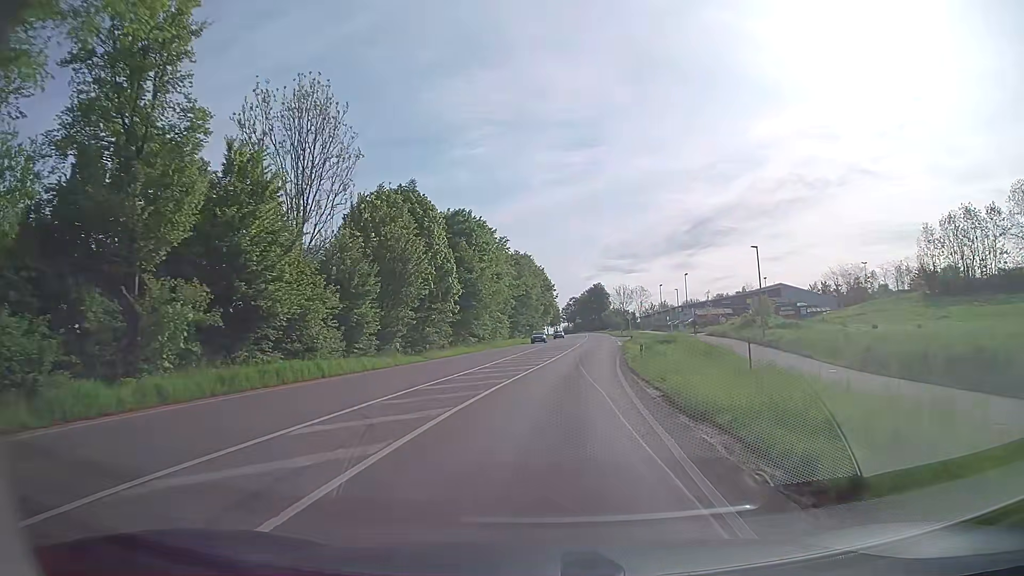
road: secondary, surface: asphalt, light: Day
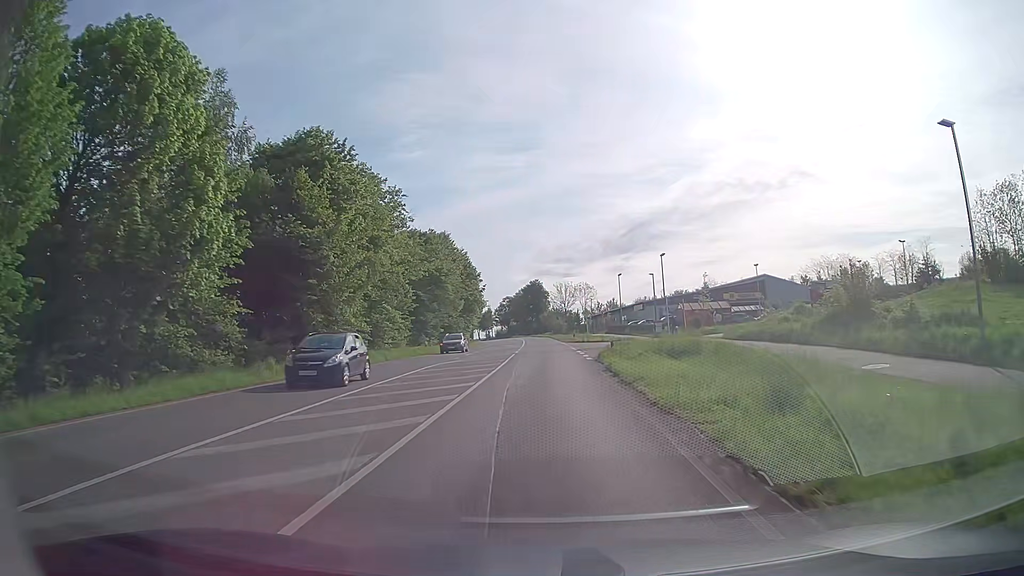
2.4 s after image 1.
(+1.5, +27.8) m; +6°
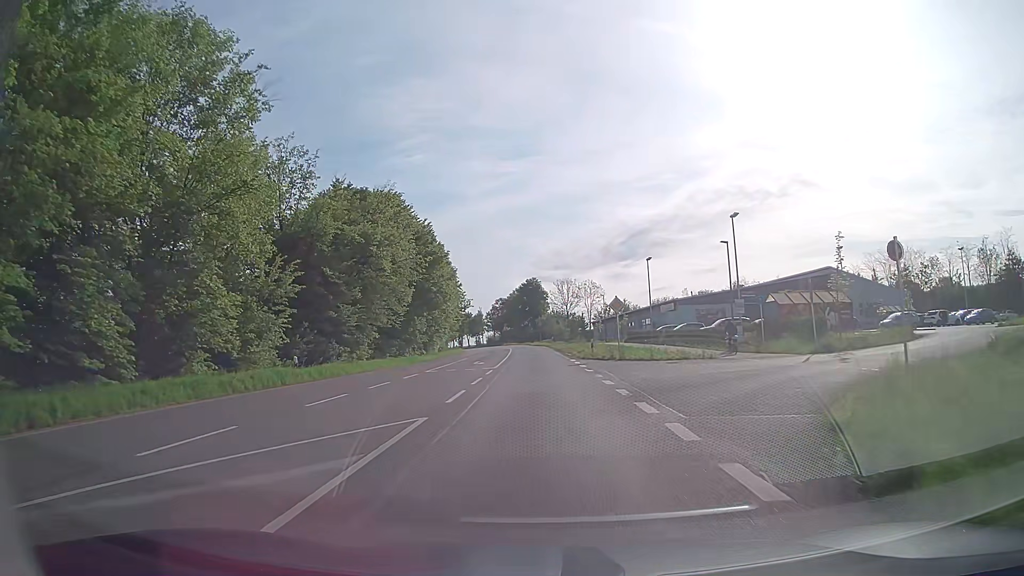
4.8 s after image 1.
(+0.2, +27.7) m; 0°
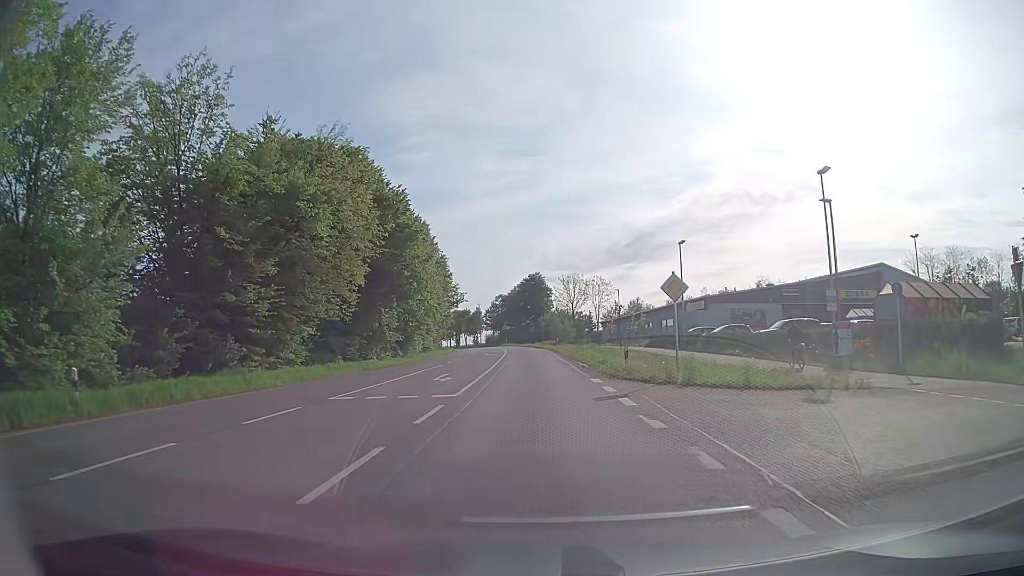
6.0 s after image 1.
(0.0, +13.9) m; 0°
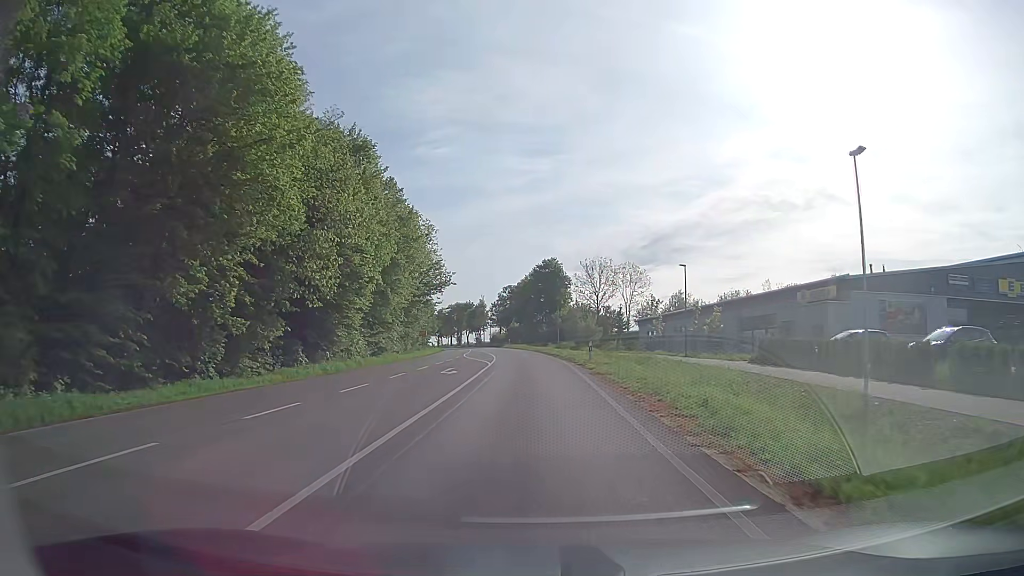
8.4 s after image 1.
(-0.2, +28.4) m; -1°
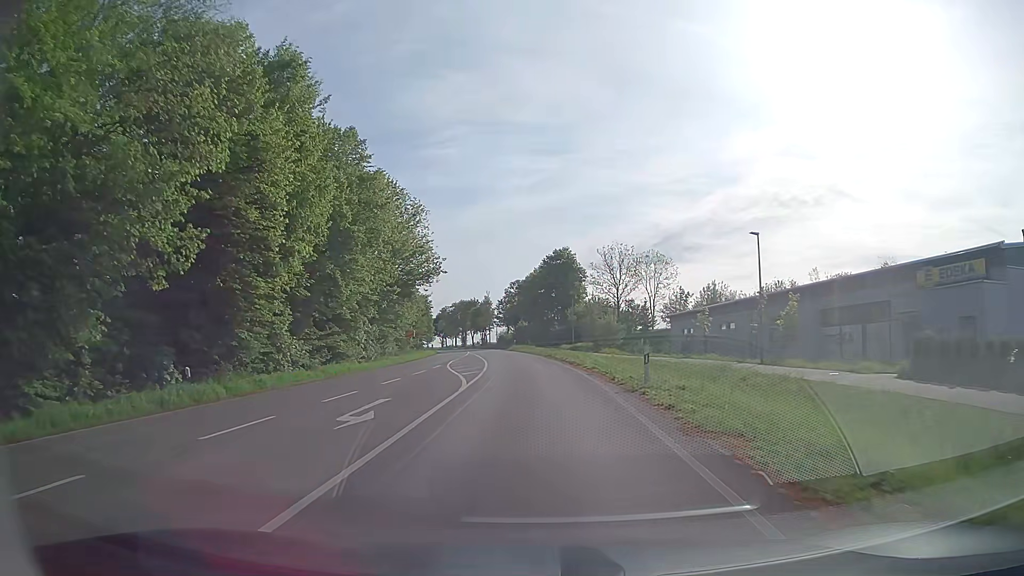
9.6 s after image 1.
(-0.2, +14.0) m; -1°
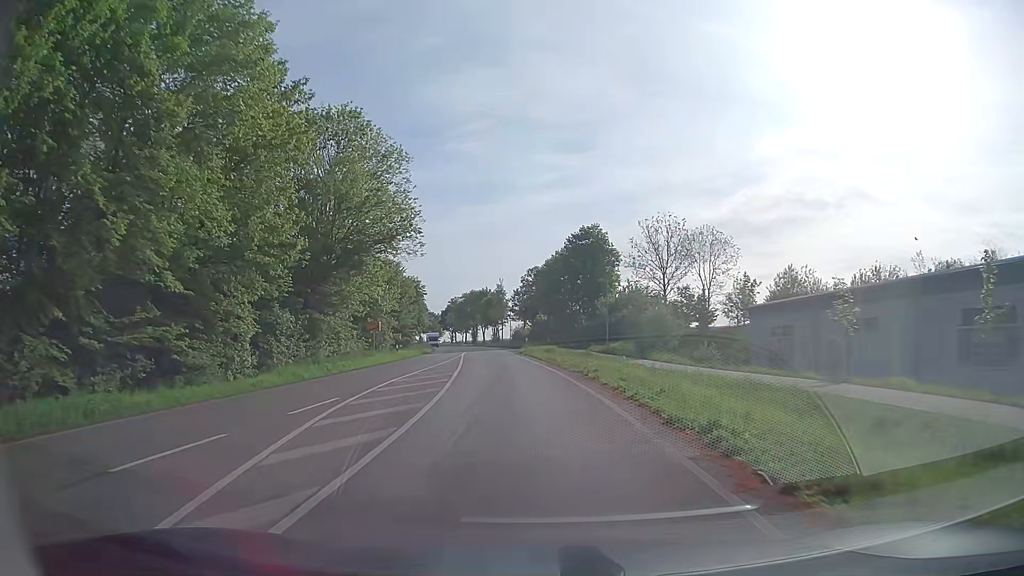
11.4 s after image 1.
(-0.2, +20.9) m; -2°
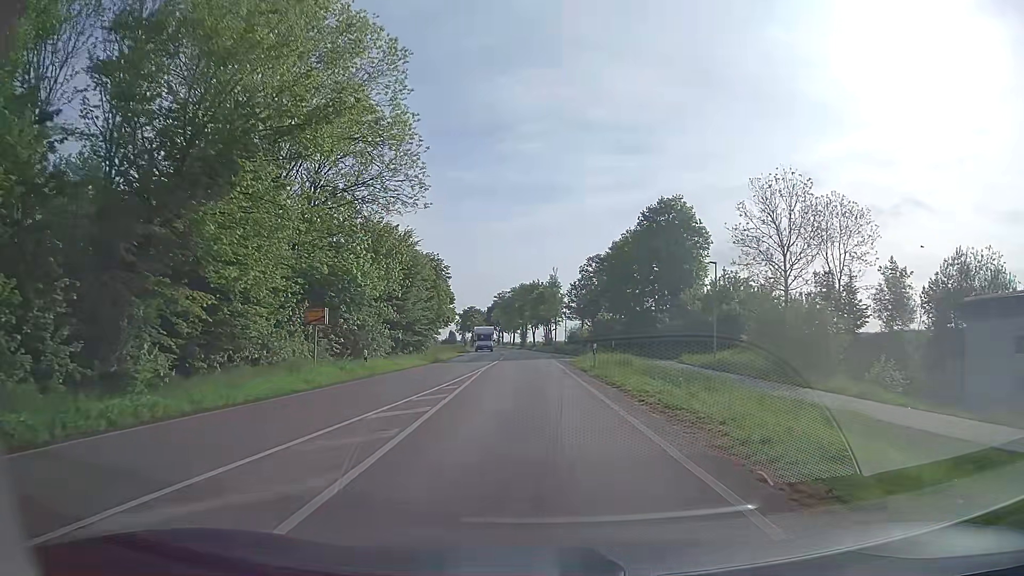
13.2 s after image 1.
(-0.9, +21.1) m; -5°
